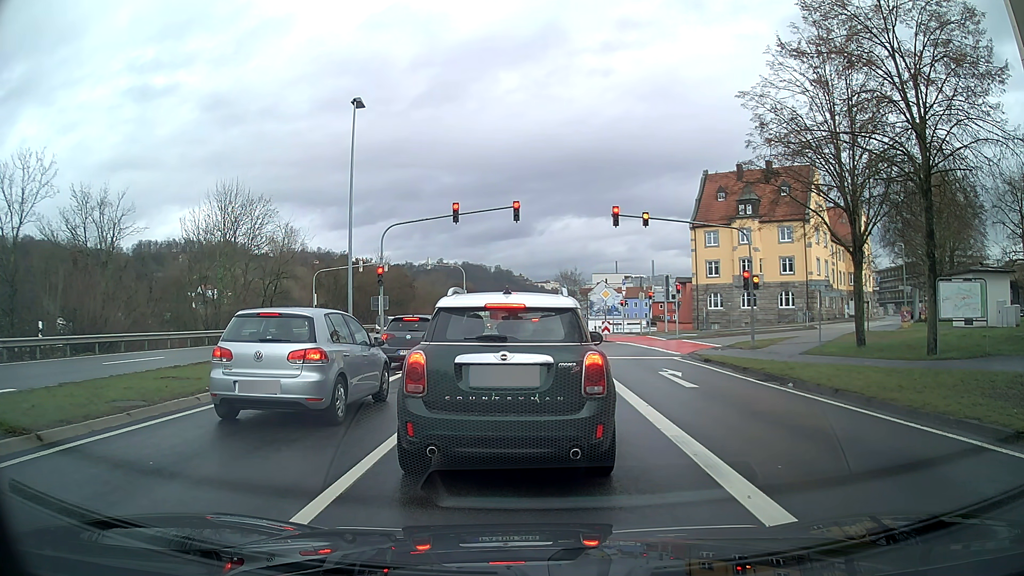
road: primary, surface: asphalt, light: Day
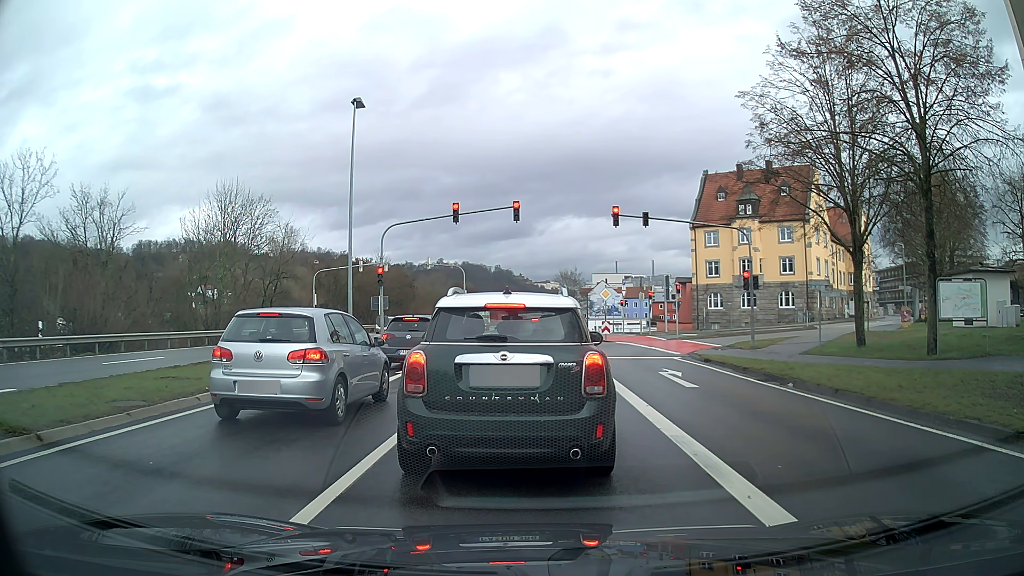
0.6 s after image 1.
(0.0, 0.0) m; 0°
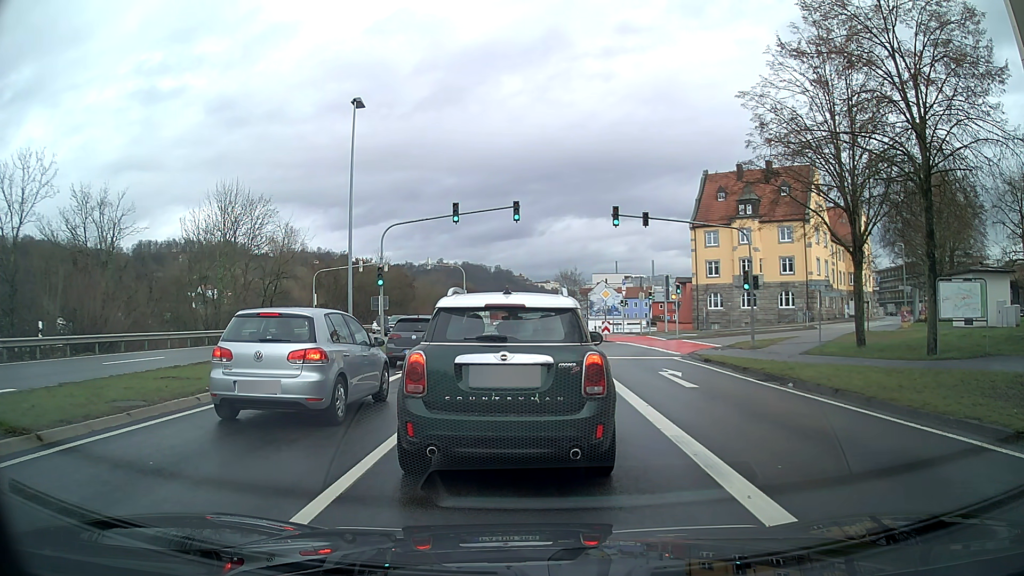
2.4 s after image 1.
(0.0, 0.0) m; 0°
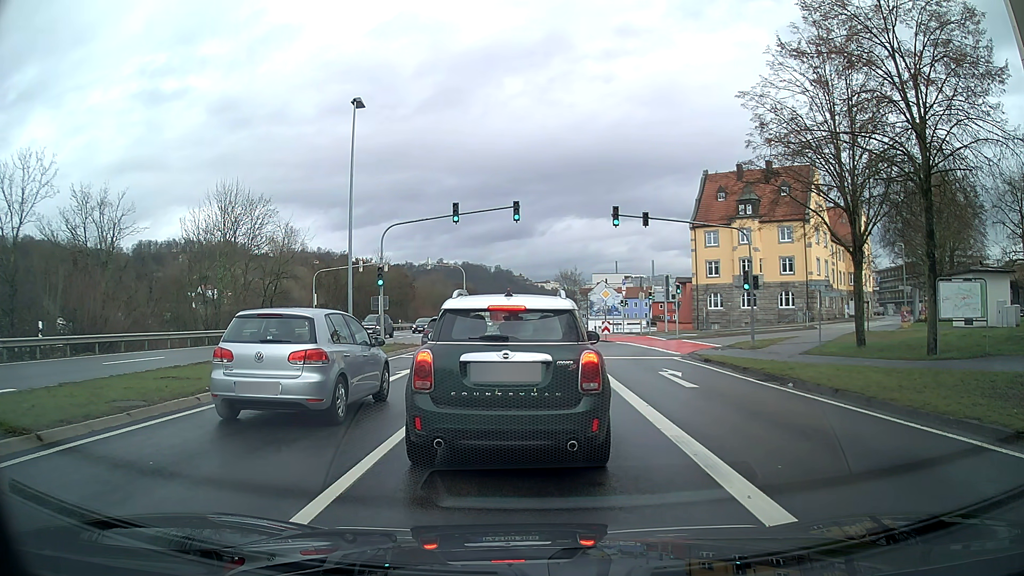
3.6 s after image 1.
(0.0, 0.0) m; 0°
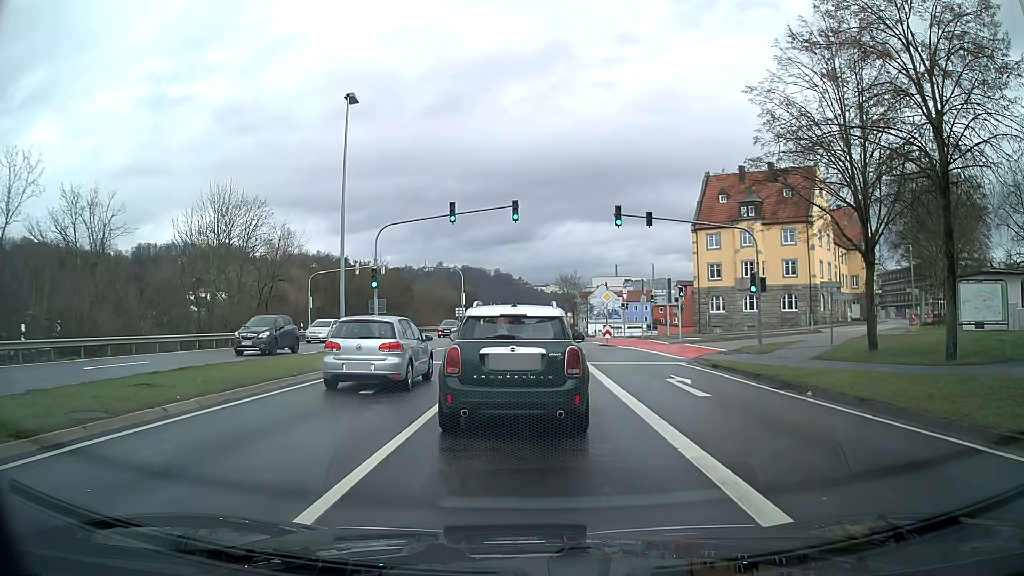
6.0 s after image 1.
(0.0, +1.1) m; -1°
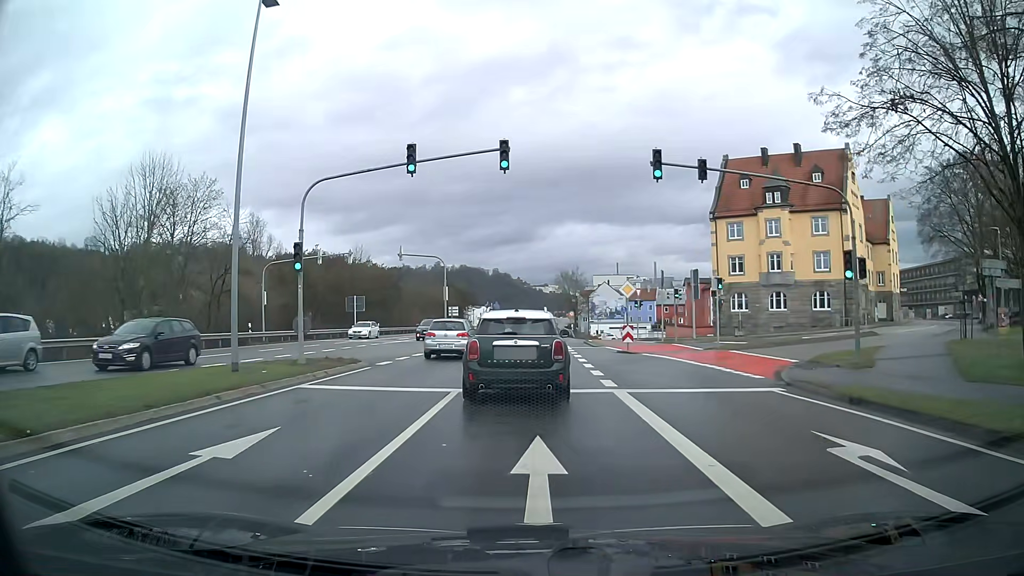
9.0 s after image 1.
(0.0, +9.7) m; +1°
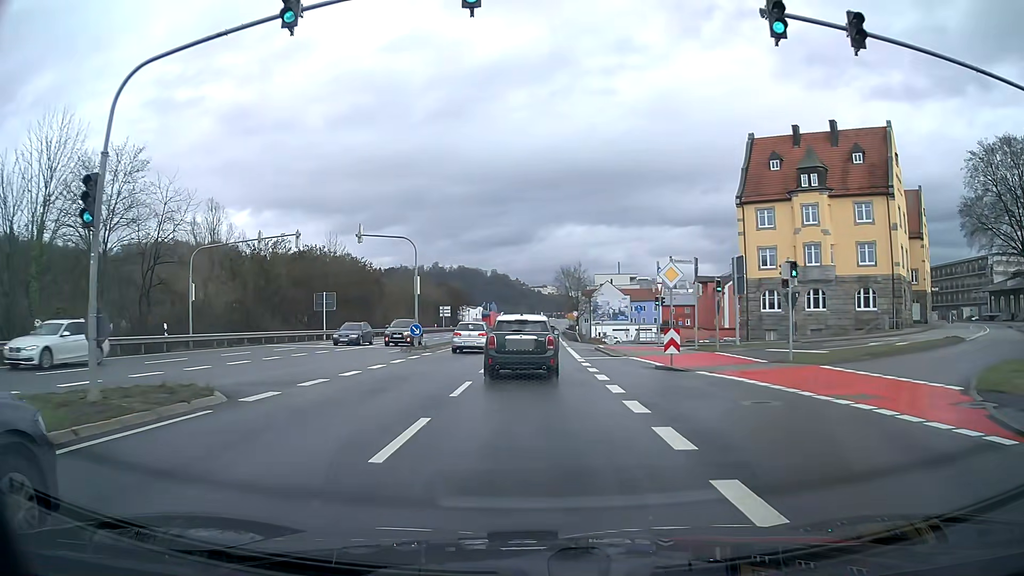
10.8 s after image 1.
(0.0, +10.3) m; 0°
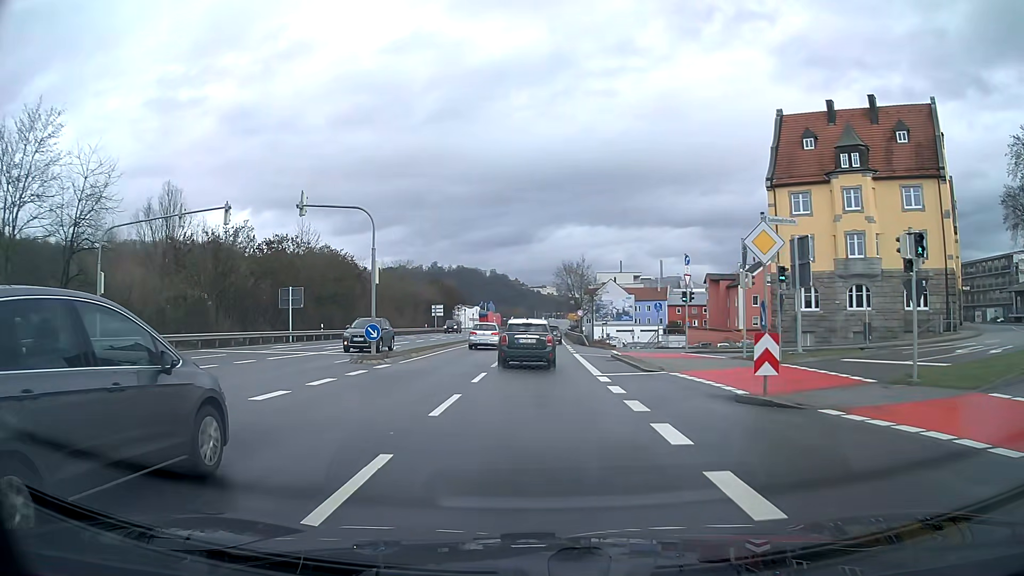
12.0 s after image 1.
(0.0, +8.8) m; 0°
